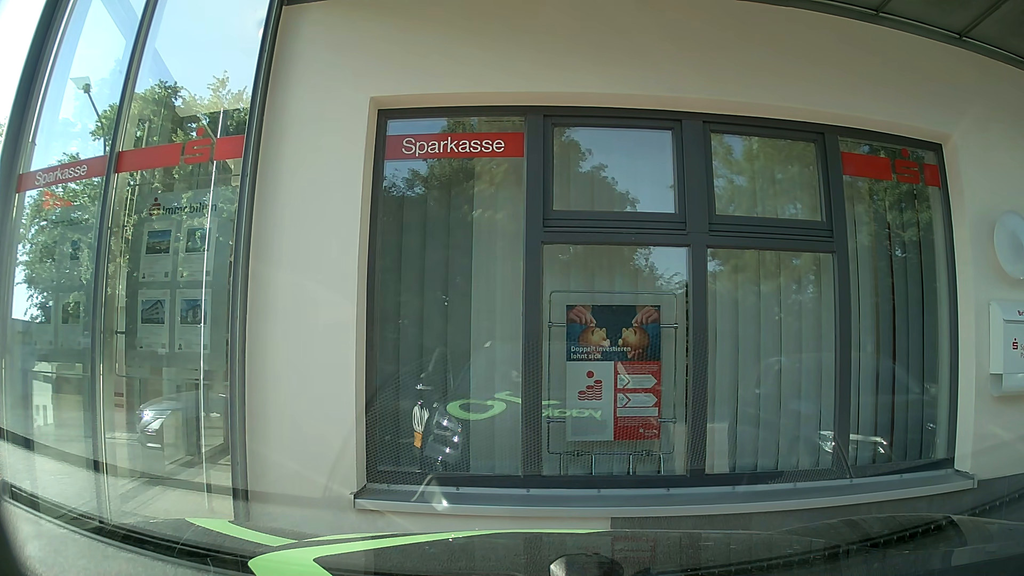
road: unclassified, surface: asphalt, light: Day
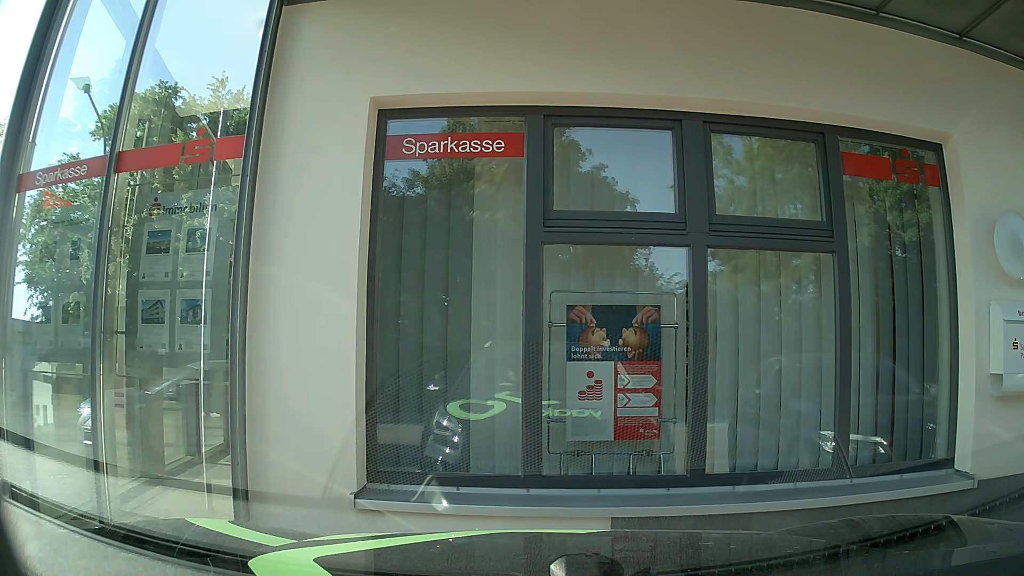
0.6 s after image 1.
(0.0, 0.0) m; 0°
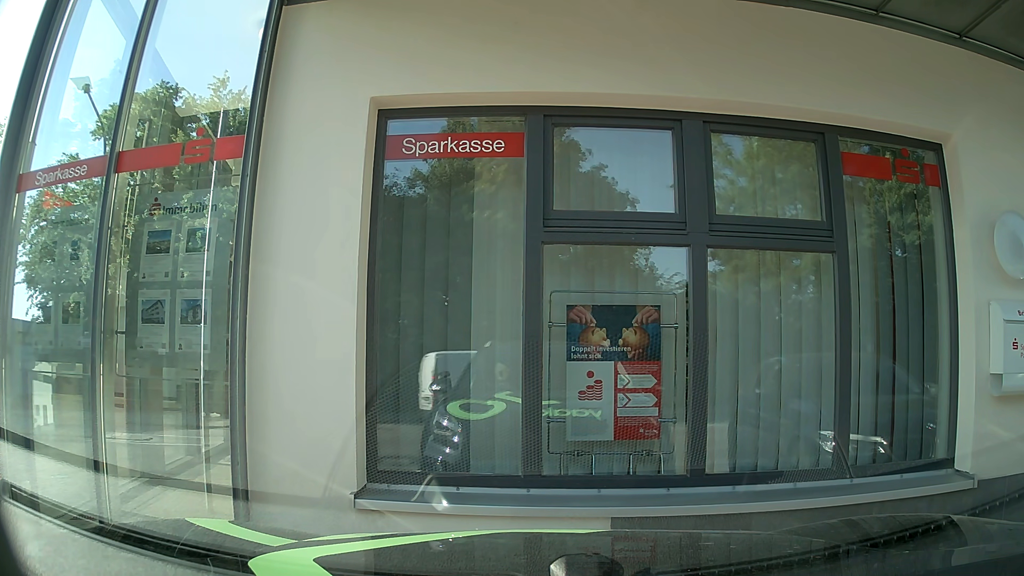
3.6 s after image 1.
(0.0, 0.0) m; 0°
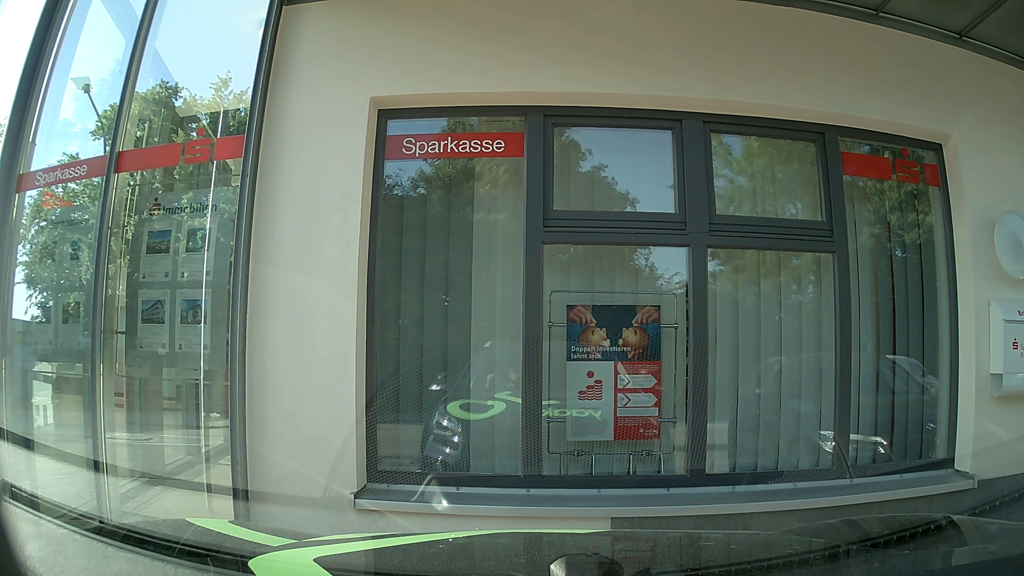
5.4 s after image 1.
(0.0, 0.0) m; 0°
